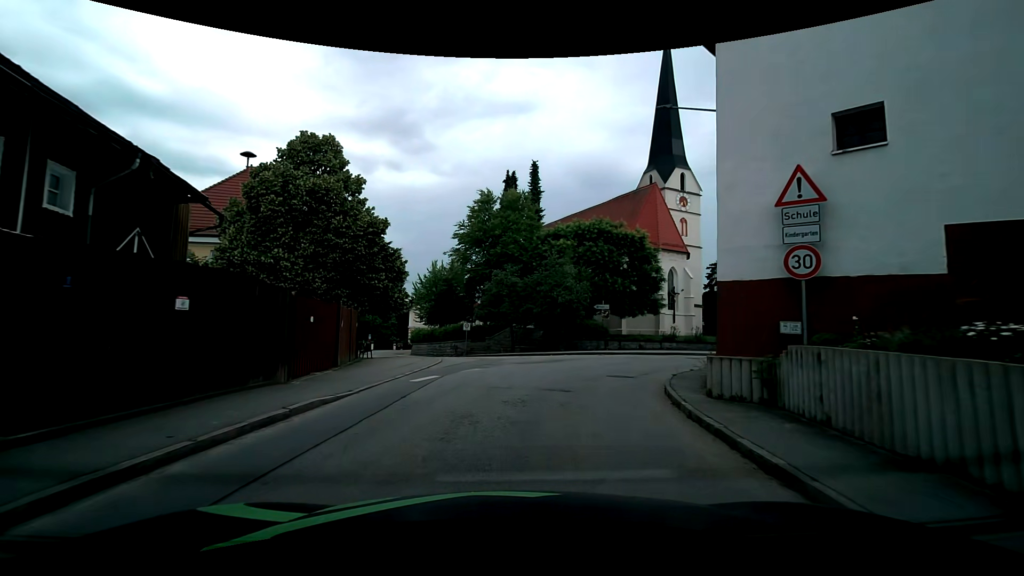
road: tertiary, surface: asphalt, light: Day
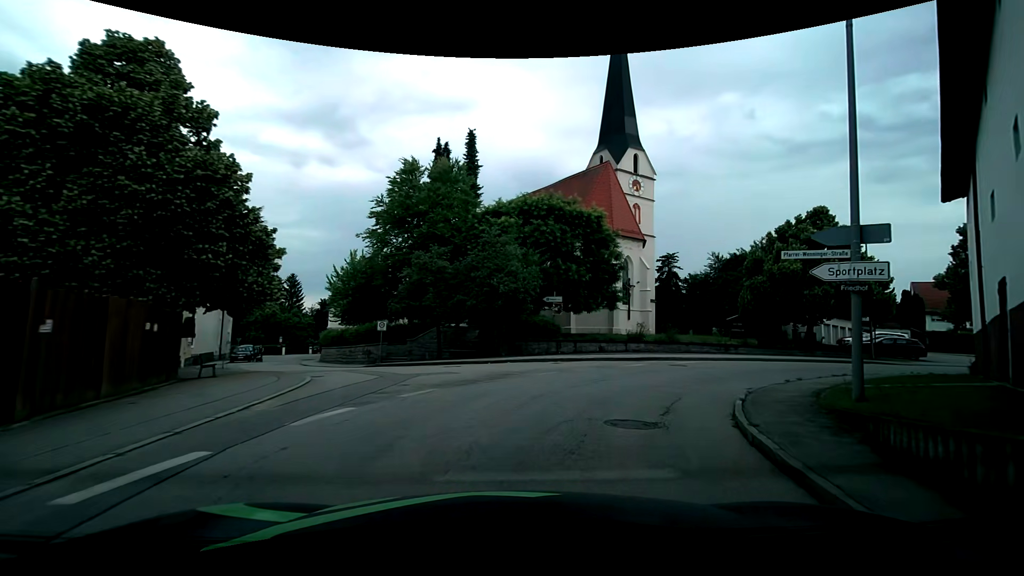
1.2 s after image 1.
(+0.3, +8.2) m; +7°
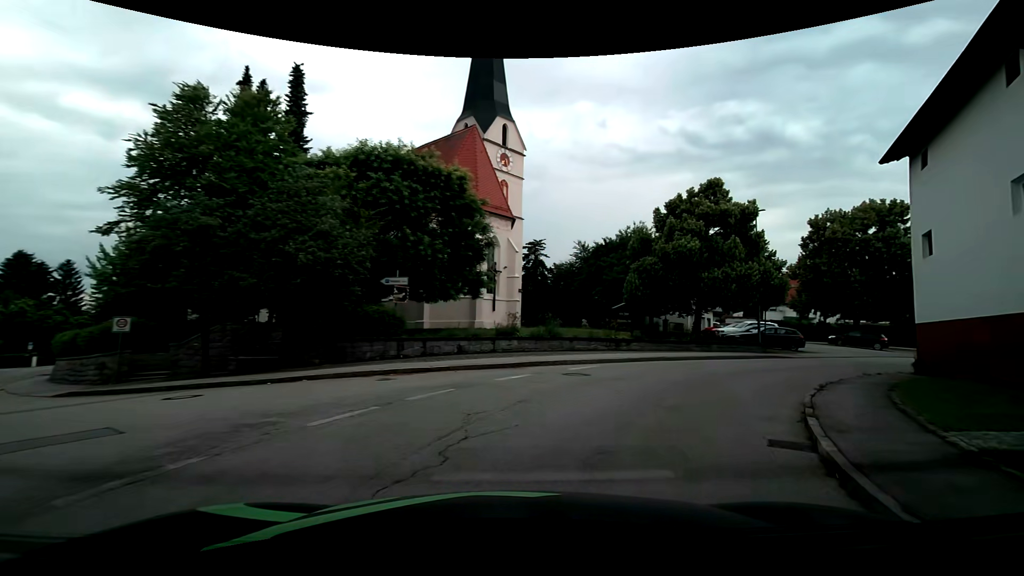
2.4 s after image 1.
(+0.8, +8.3) m; +14°
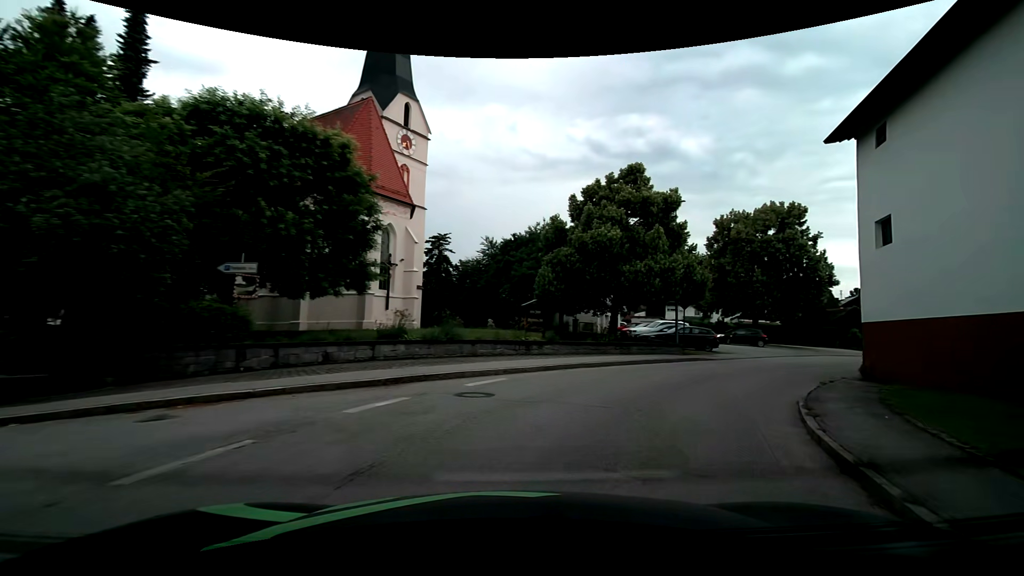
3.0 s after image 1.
(+0.4, +4.2) m; +11°
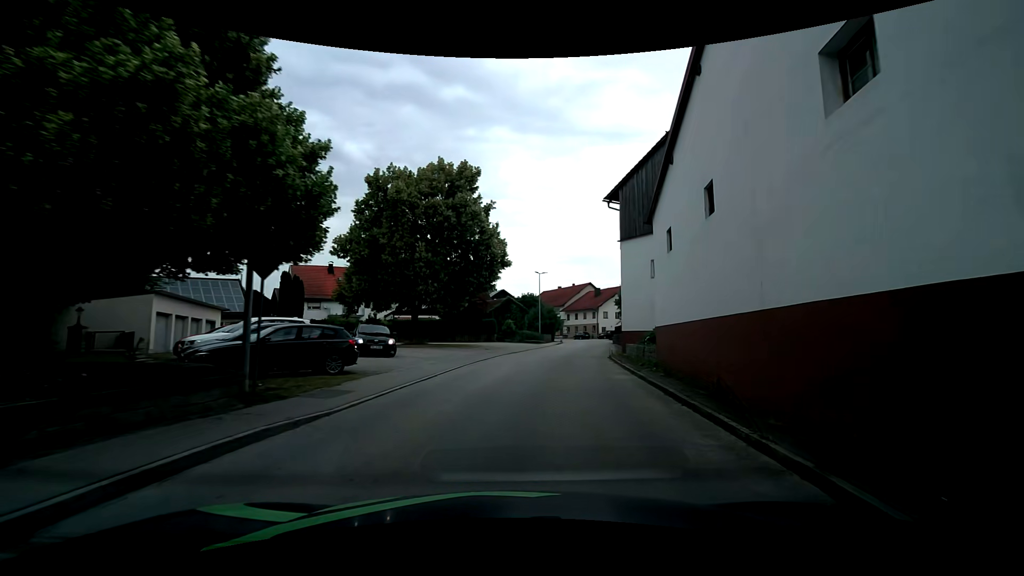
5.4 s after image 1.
(+5.7, +15.7) m; +37°
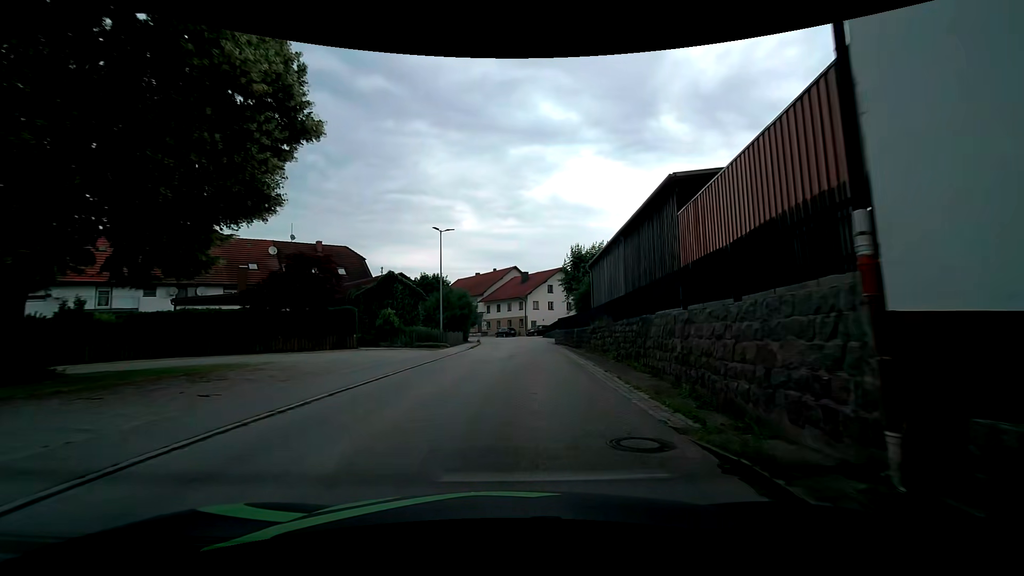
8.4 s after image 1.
(+2.6, +23.7) m; +10°
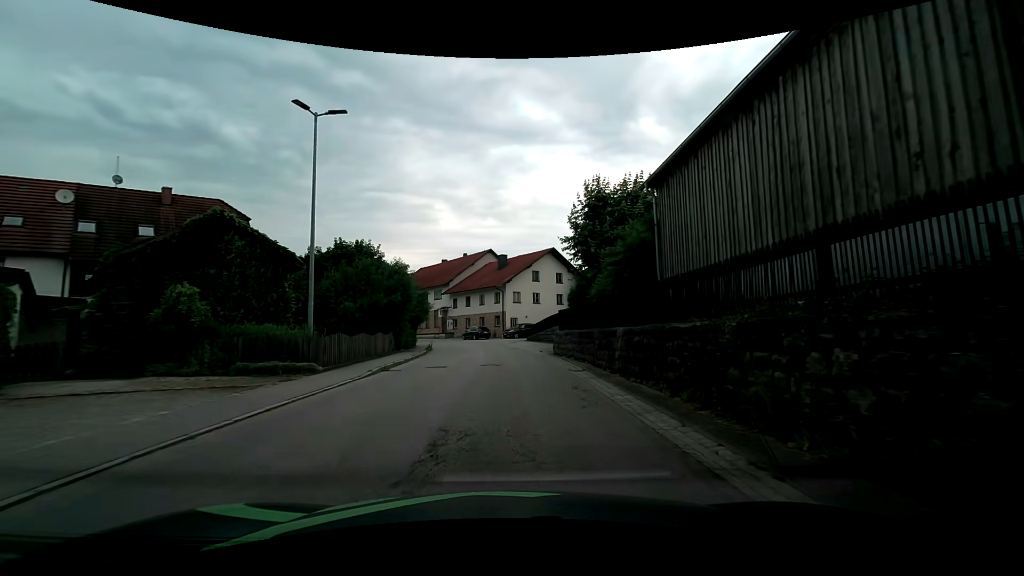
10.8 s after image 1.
(+0.6, +19.3) m; +2°
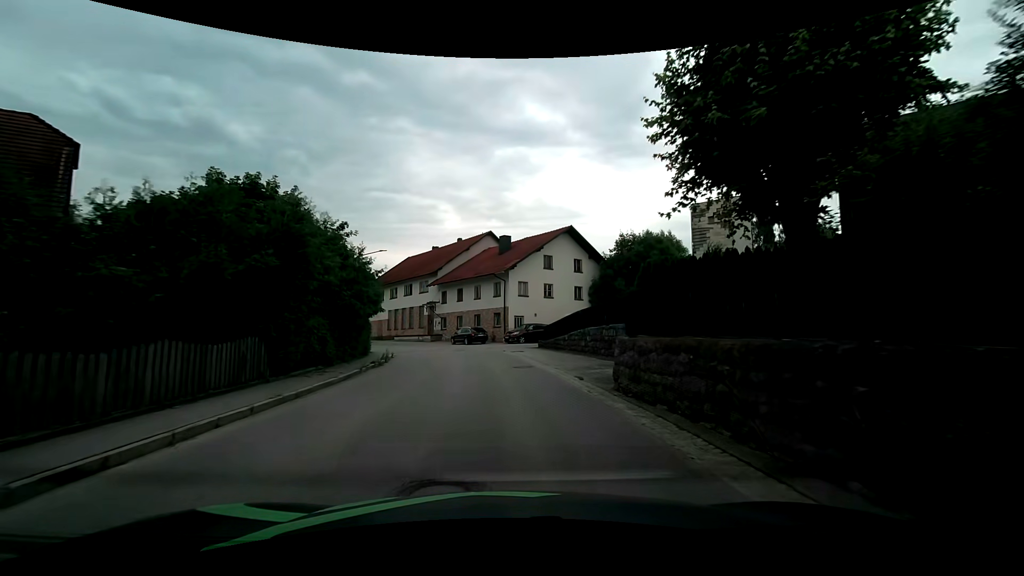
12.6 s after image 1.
(+0.1, +14.2) m; 0°
(0, +10) (0, +20) (-2, +30) (-5, +39) (-10, +48) (-15, +57) (-21, +65) (-27, +72) (-34, +79) (-42, +86) m
